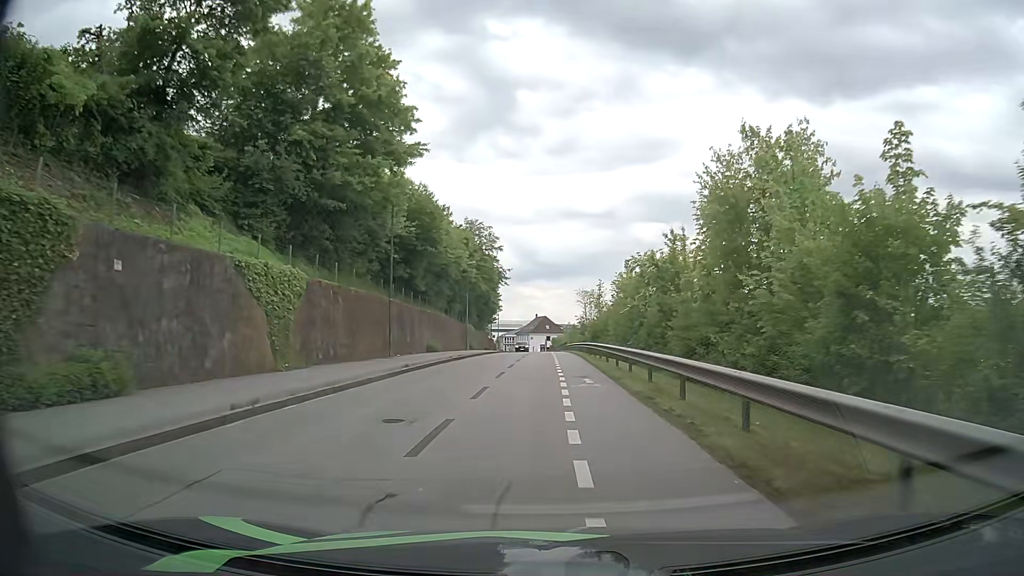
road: residential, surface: asphalt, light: Day
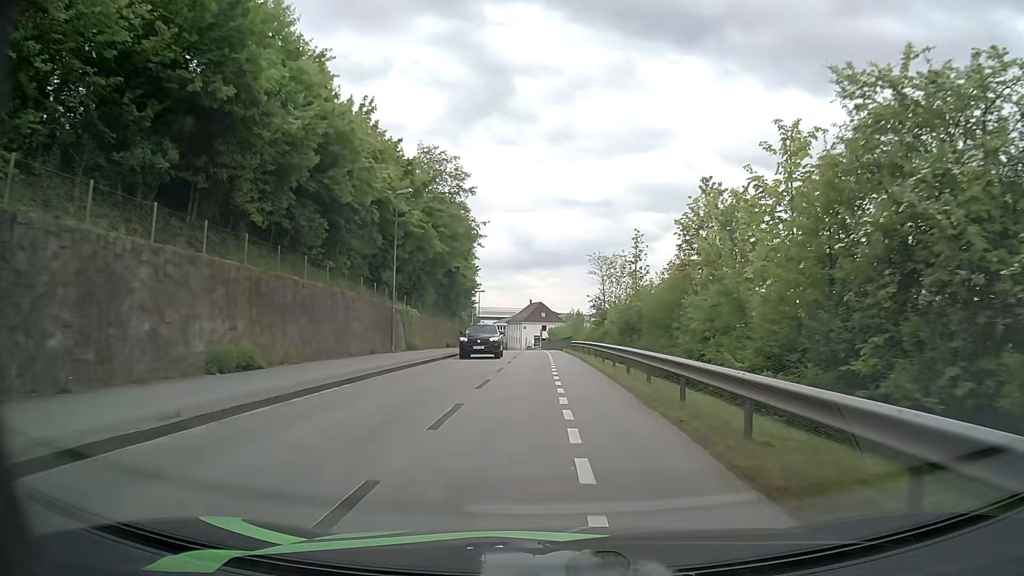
(-0.2, +28.4) m; 0°
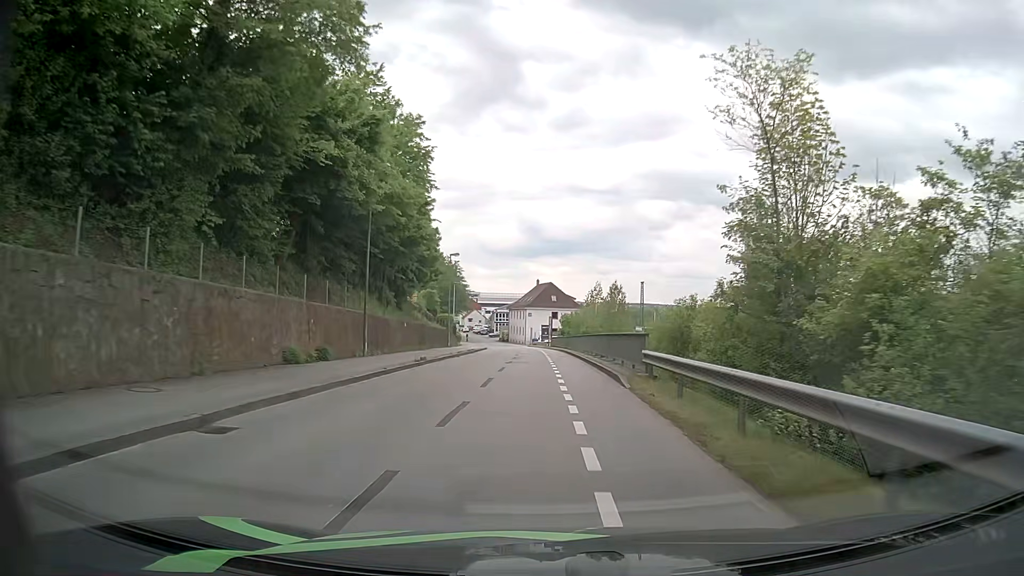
(-0.2, +35.8) m; -1°
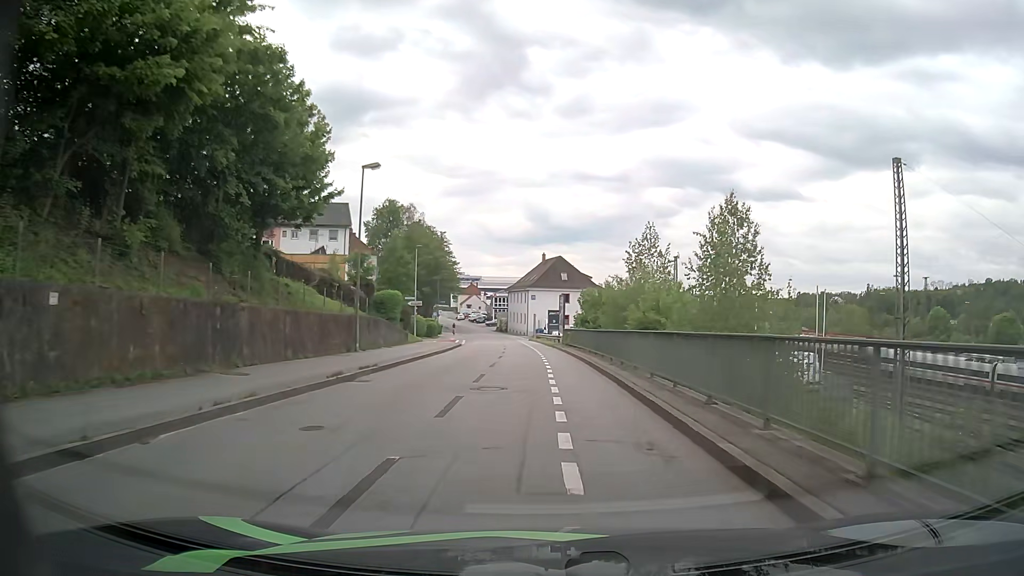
(0.0, +29.4) m; 0°
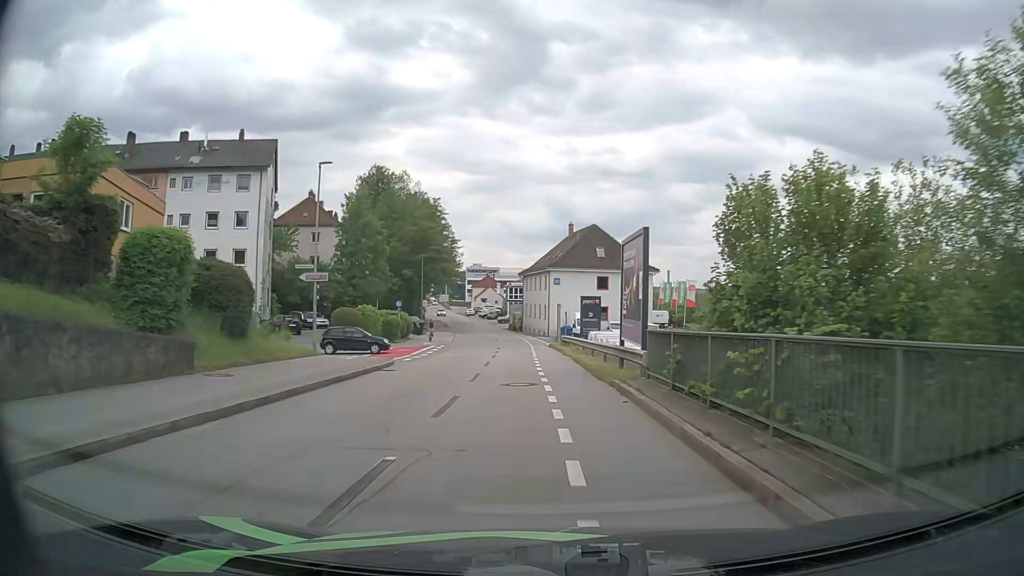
(-0.5, +30.1) m; -2°
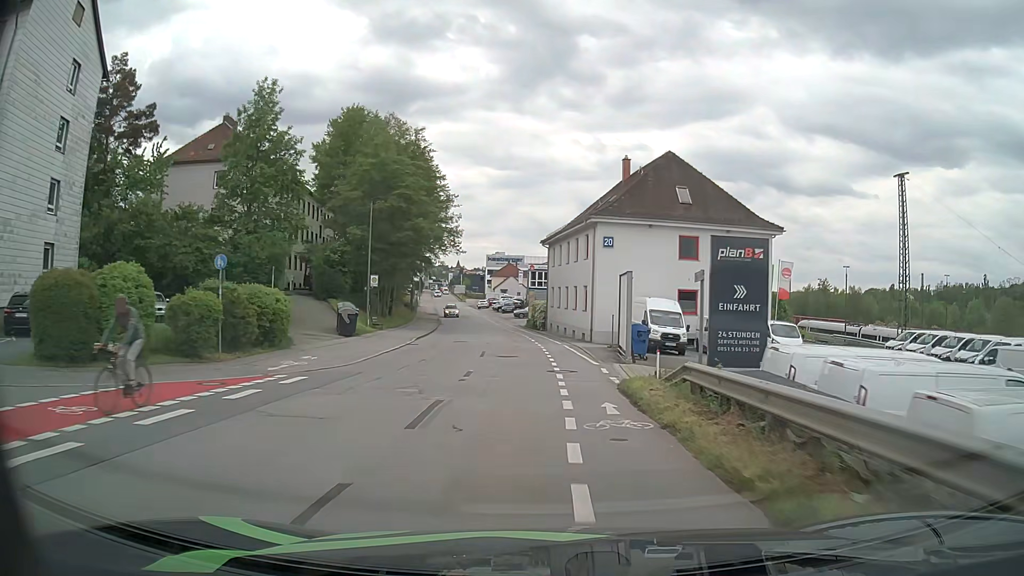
(-1.1, +31.4) m; -3°
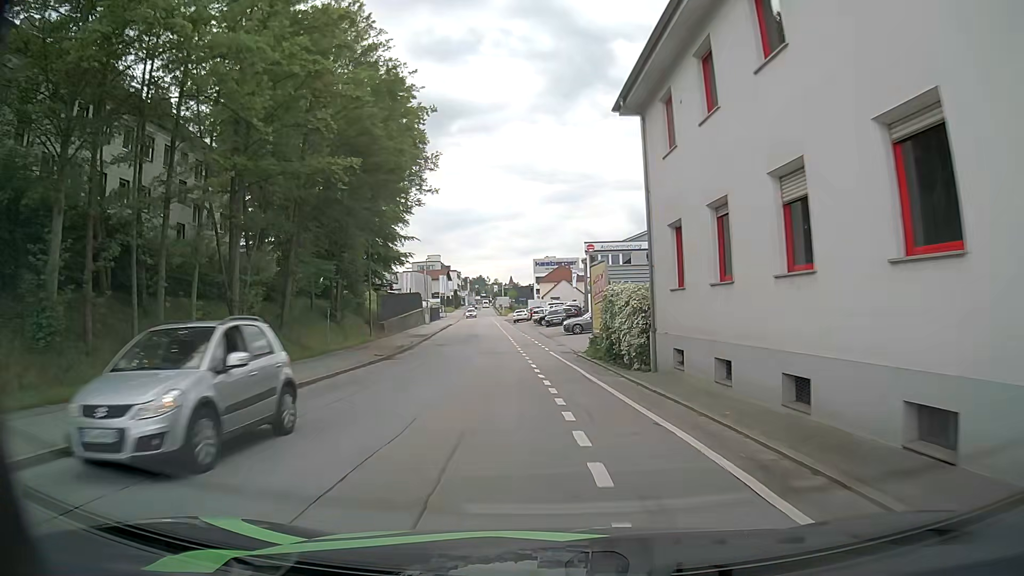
(-1.0, +38.4) m; -4°
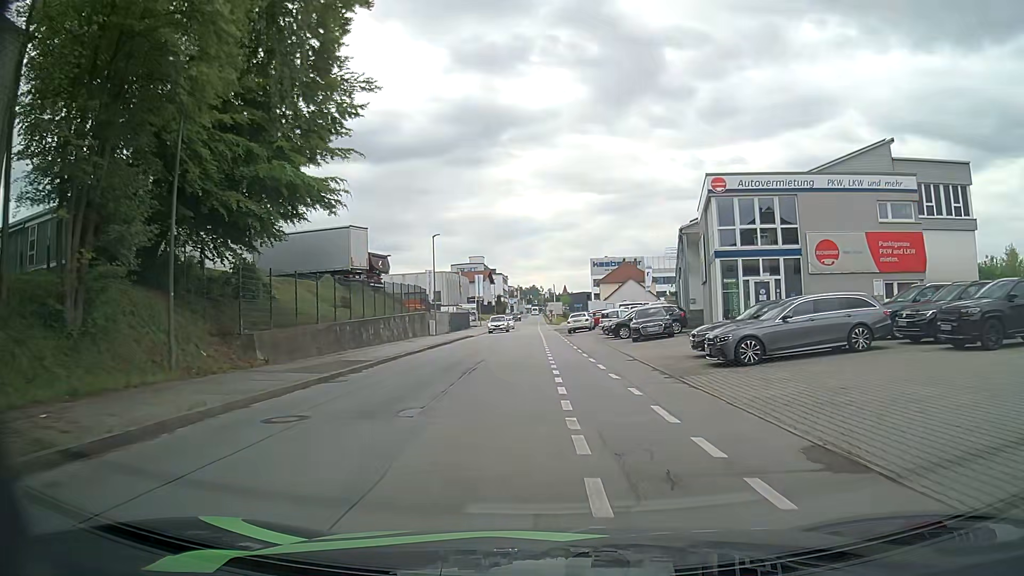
(-1.5, +29.2) m; -5°
(0, +10) (0, +20) (0, +30) (0, +40) (-1, +50) (-1, +60) (-1, +70) (-1, +80) (-1, +90) (-2, +100) m
